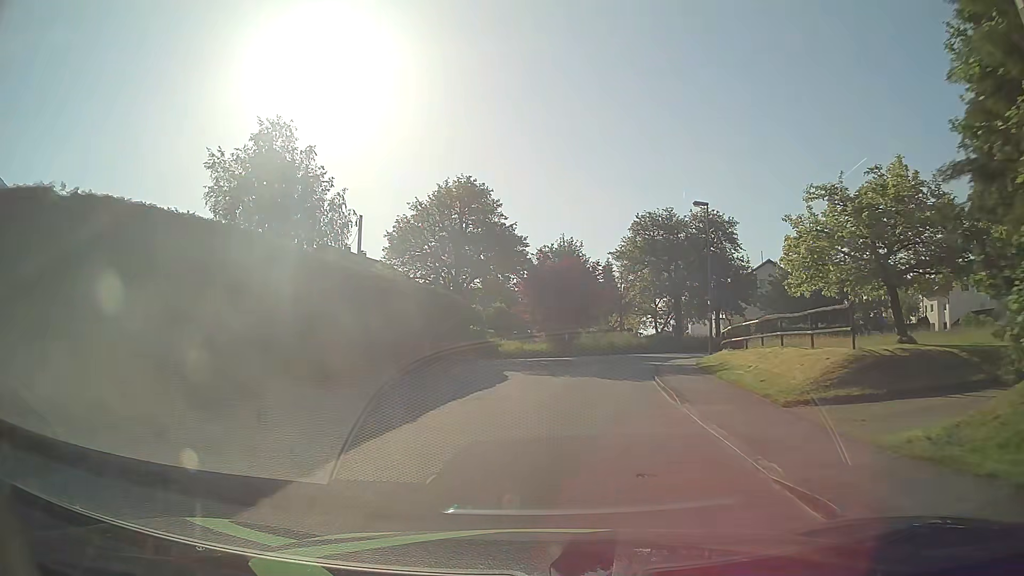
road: unclassified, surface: asphalt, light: Day
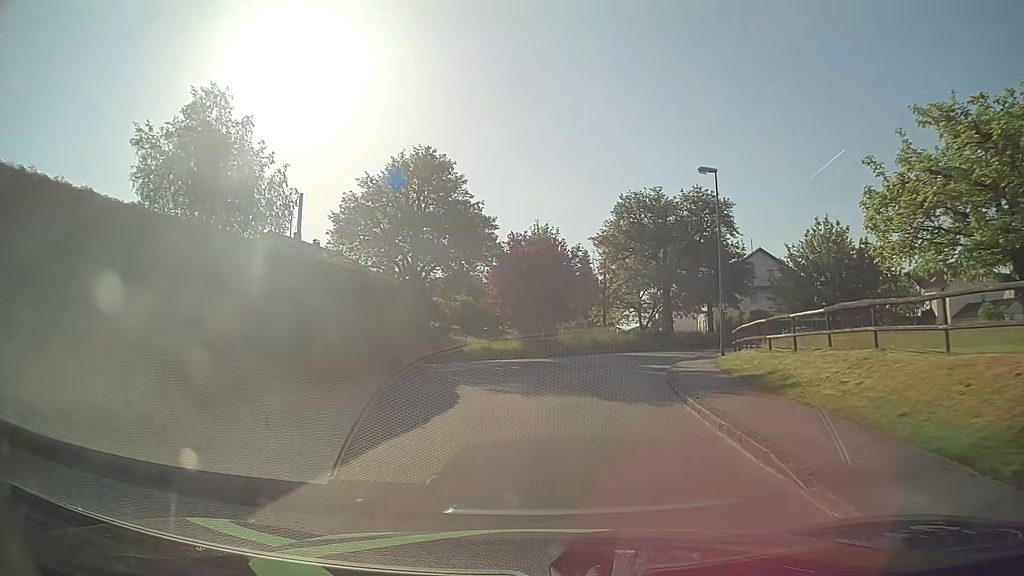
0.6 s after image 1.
(+0.1, +6.6) m; +3°
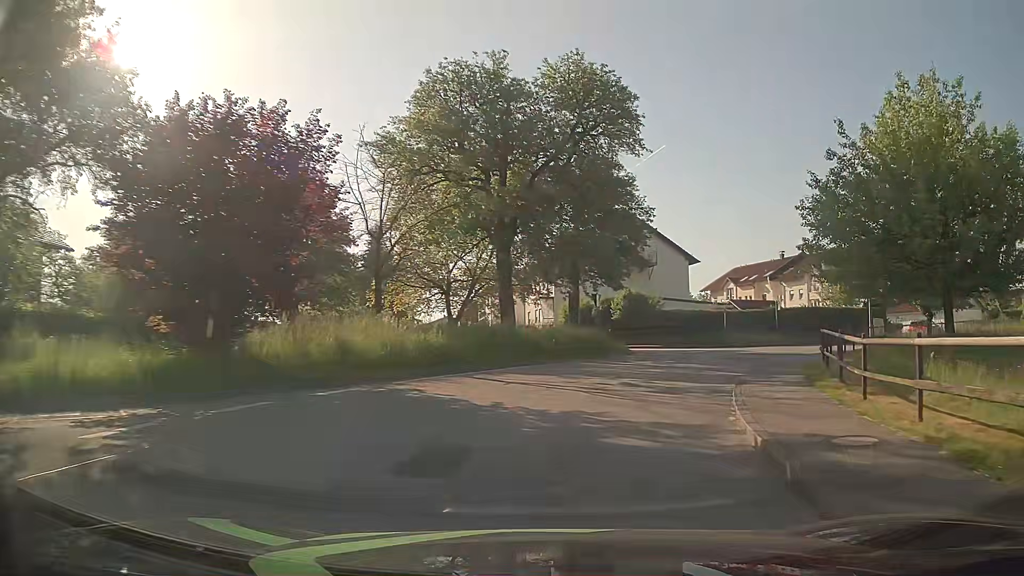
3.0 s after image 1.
(+2.8, +24.9) m; +16°
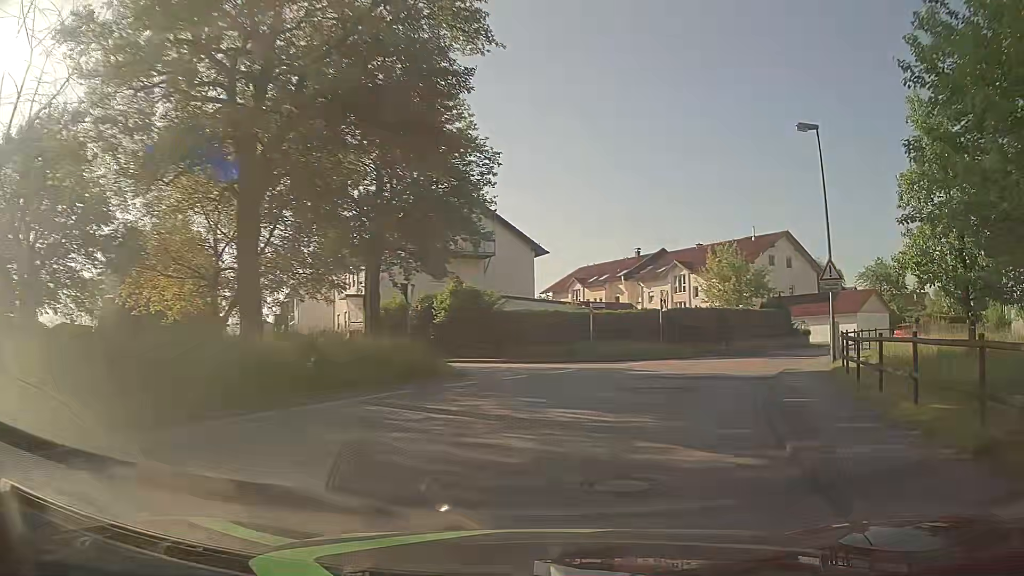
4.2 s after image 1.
(+1.4, +11.7) m; +14°
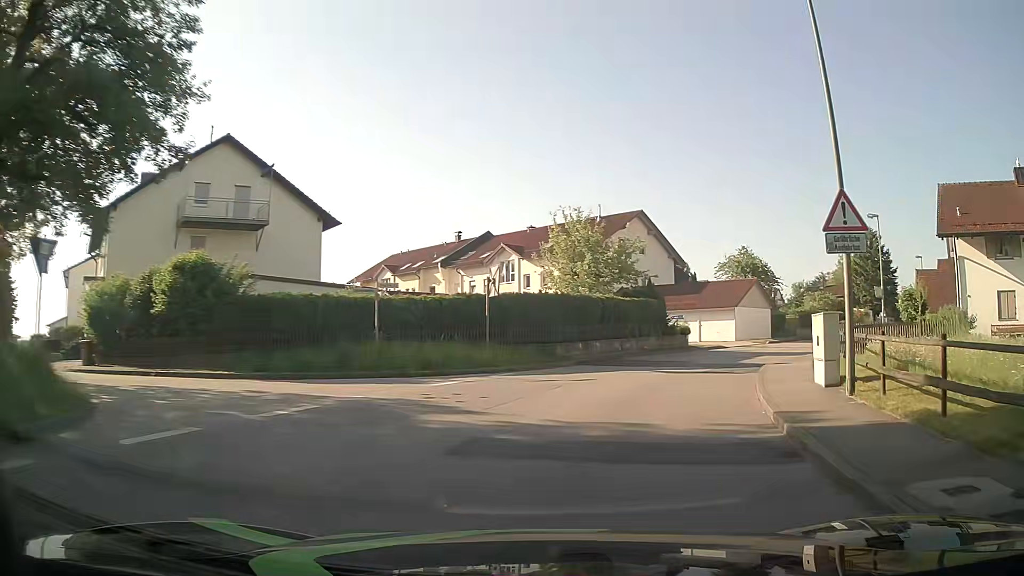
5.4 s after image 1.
(+1.6, +11.5) m; +15°
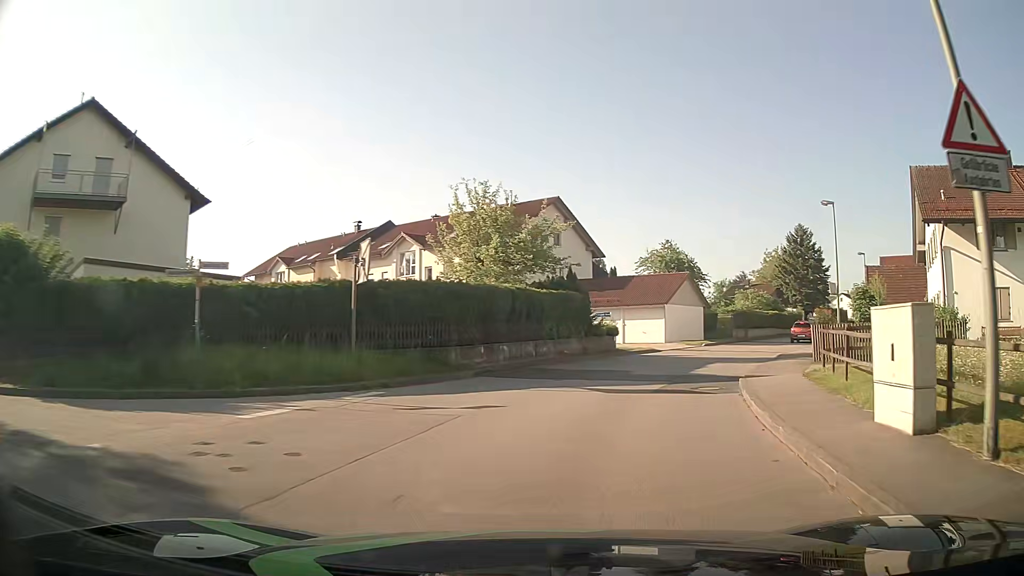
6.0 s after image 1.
(+0.4, +5.9) m; +8°
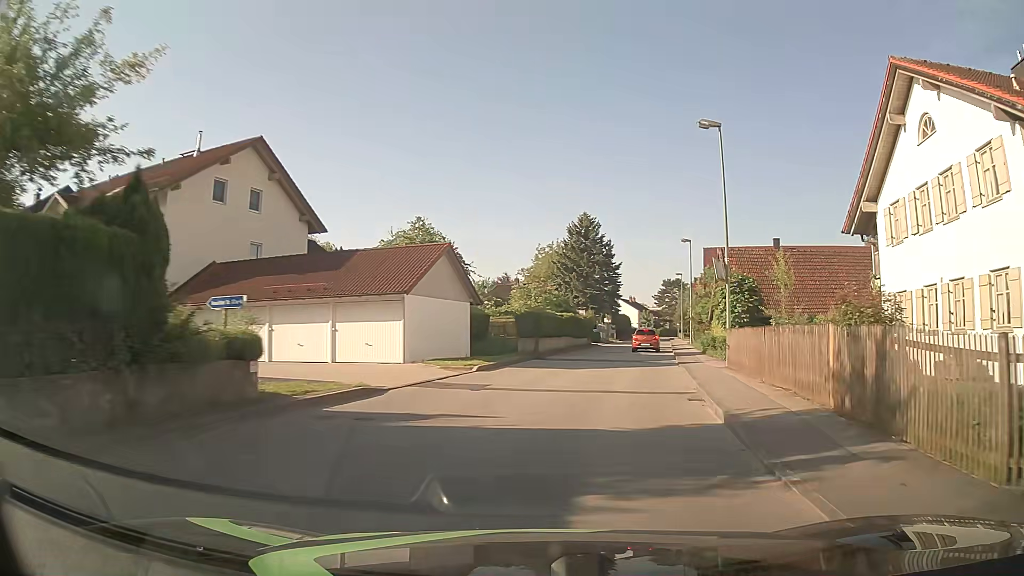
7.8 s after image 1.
(+3.2, +17.8) m; +20°
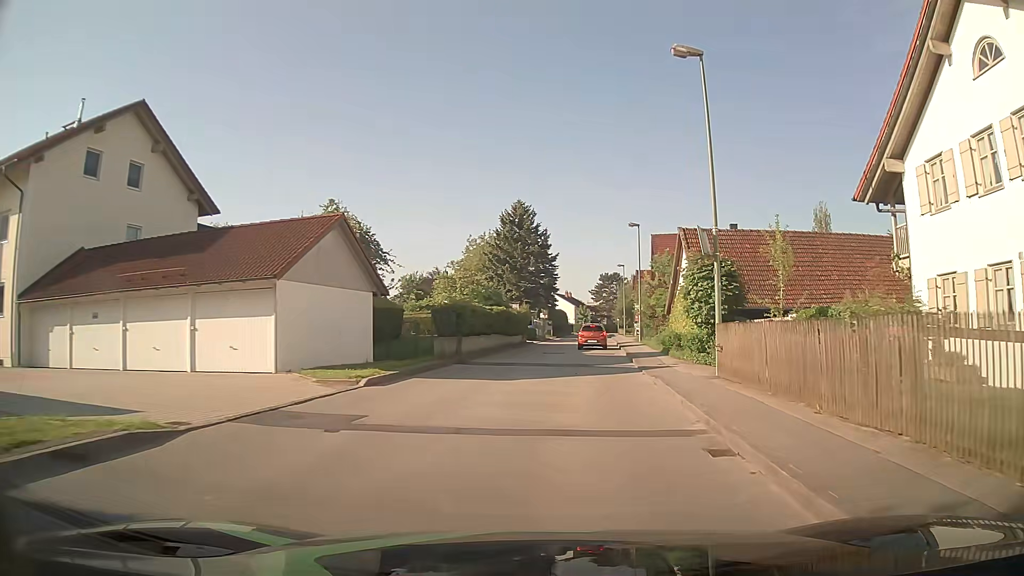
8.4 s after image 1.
(+0.4, +6.1) m; +6°
(0, +10) (+1, +20) (+2, +30) (+3, +40) (+4, +50) (+5, +60) (+6, +70) (+7, +80) (+8, +90) (+9, +100) m
